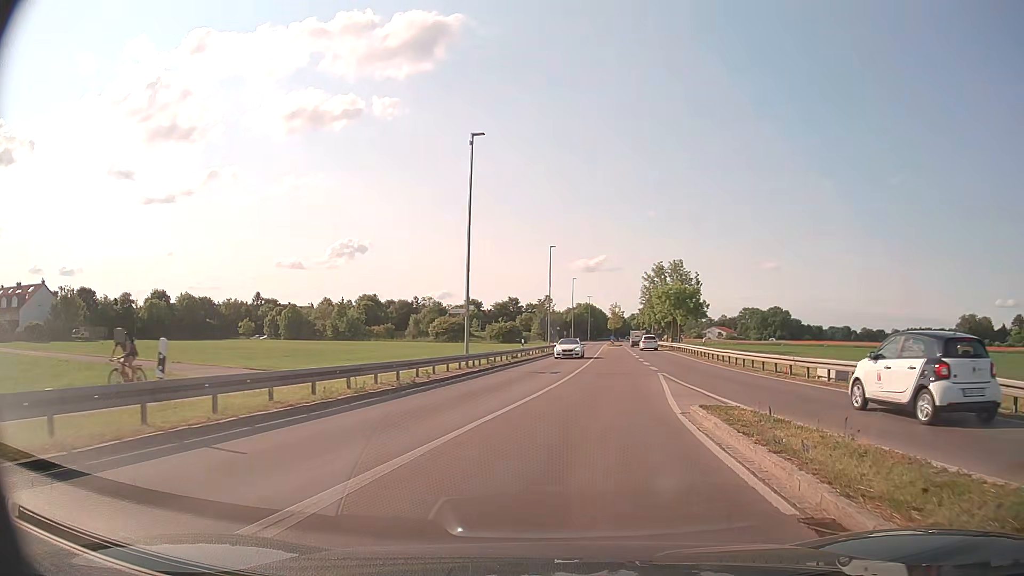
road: secondary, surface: asphalt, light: Day
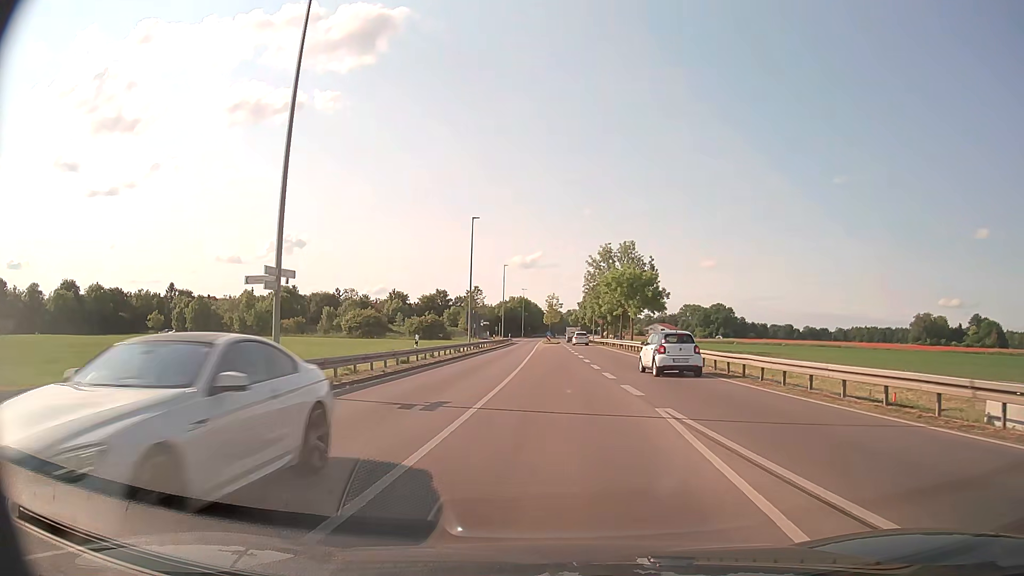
(+1.3, +15.1) m; +6°
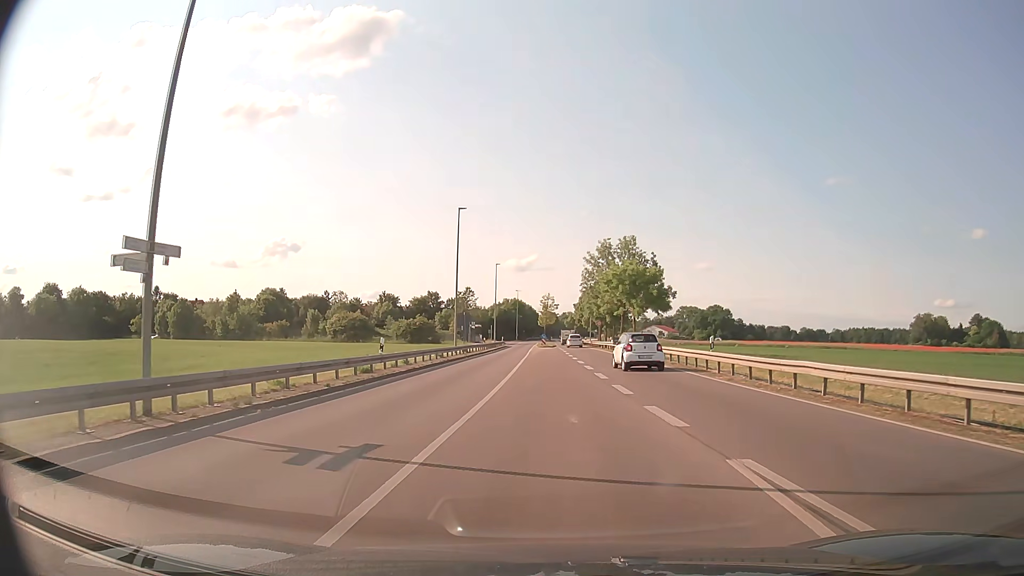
(0.0, +5.5) m; 0°
(0, +10) (0, +20) (0, +30) (0, +40) (+1, +50) (+2, +60) (+3, +70) (+3, +80) (+4, +90) (+4, +100) m
